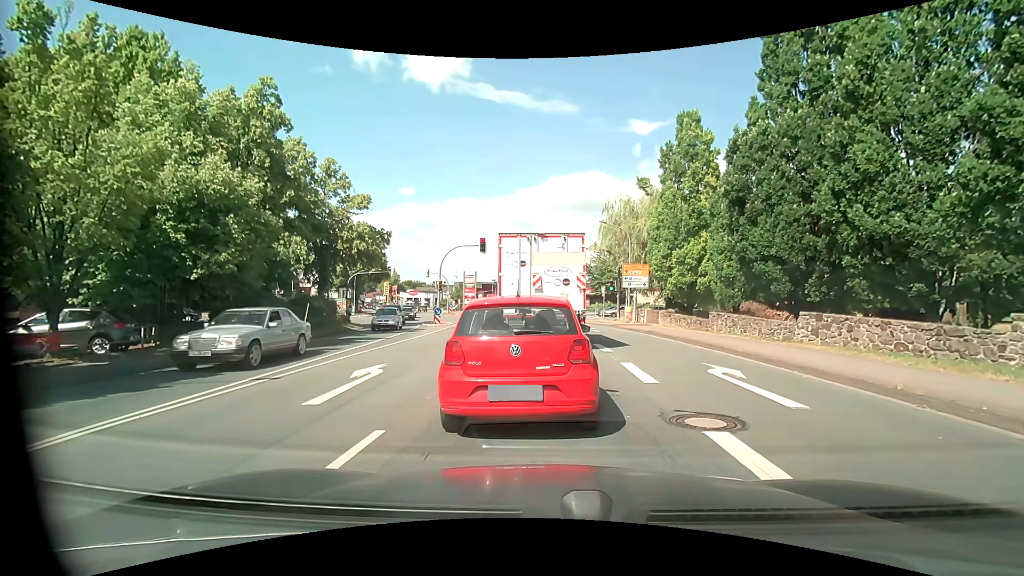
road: primary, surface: asphalt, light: Day
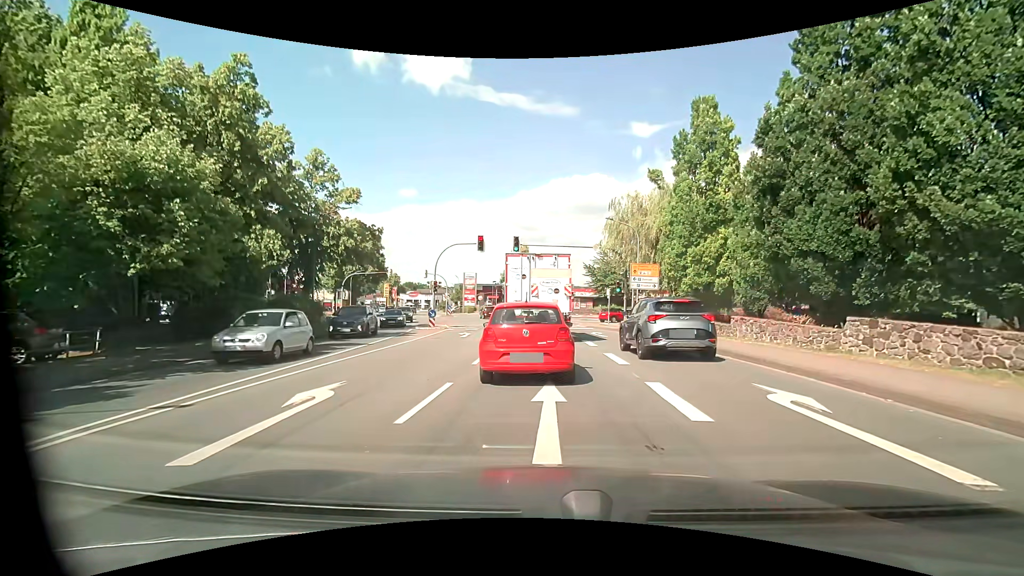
(0.0, +2.8) m; -1°
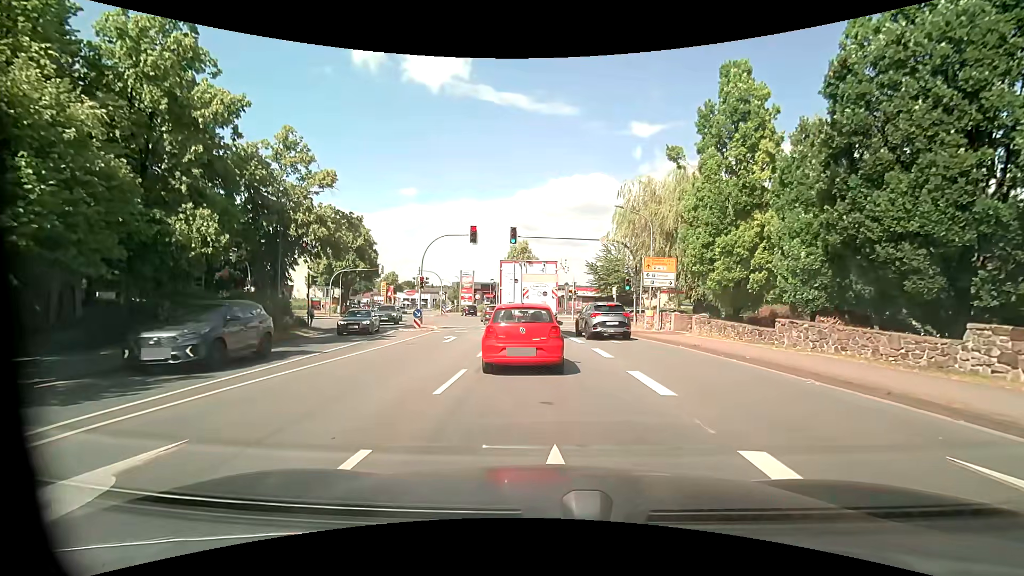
(0.0, +4.4) m; -1°
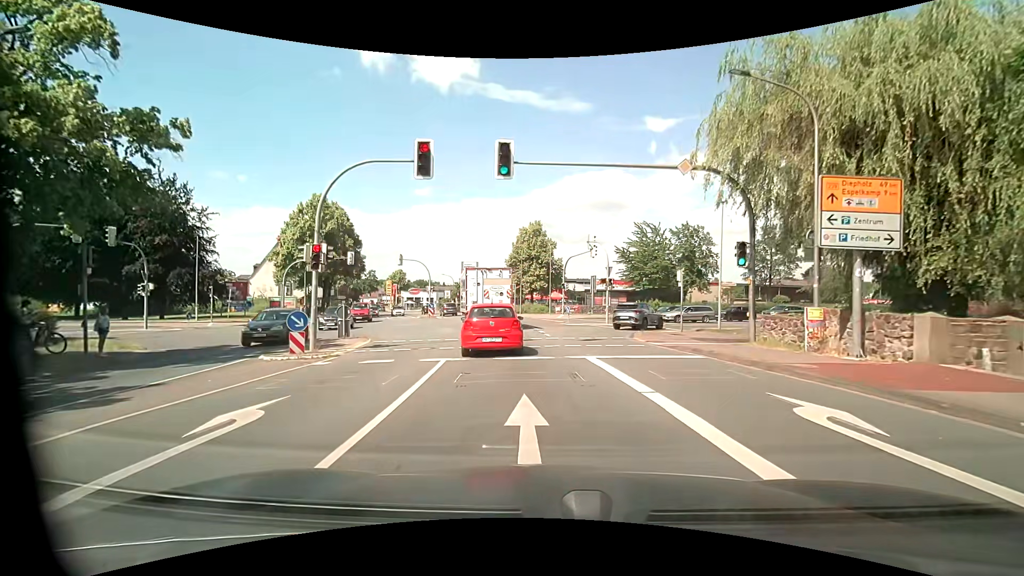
(+0.1, +17.6) m; -1°
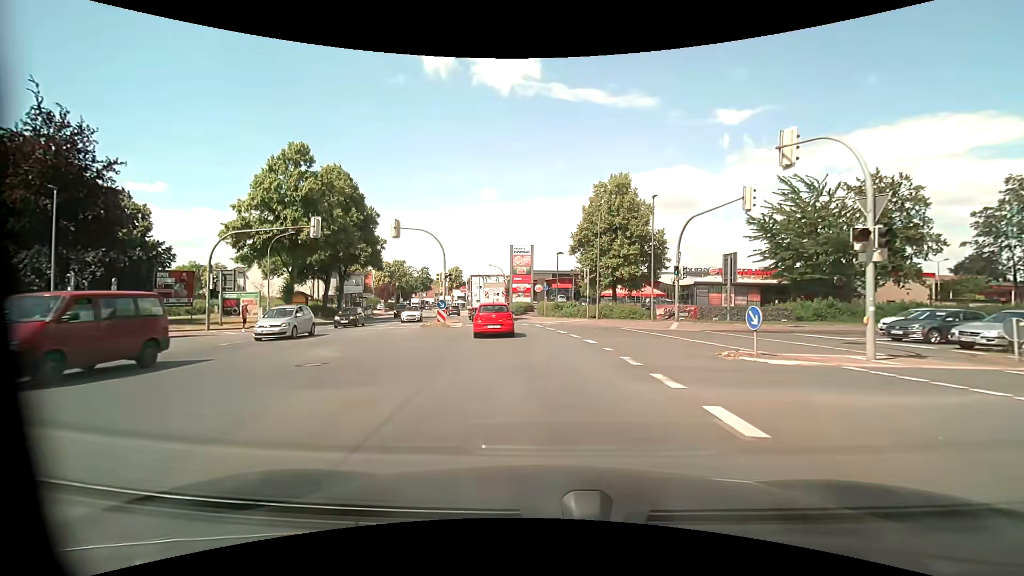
(-1.8, +23.5) m; -8°
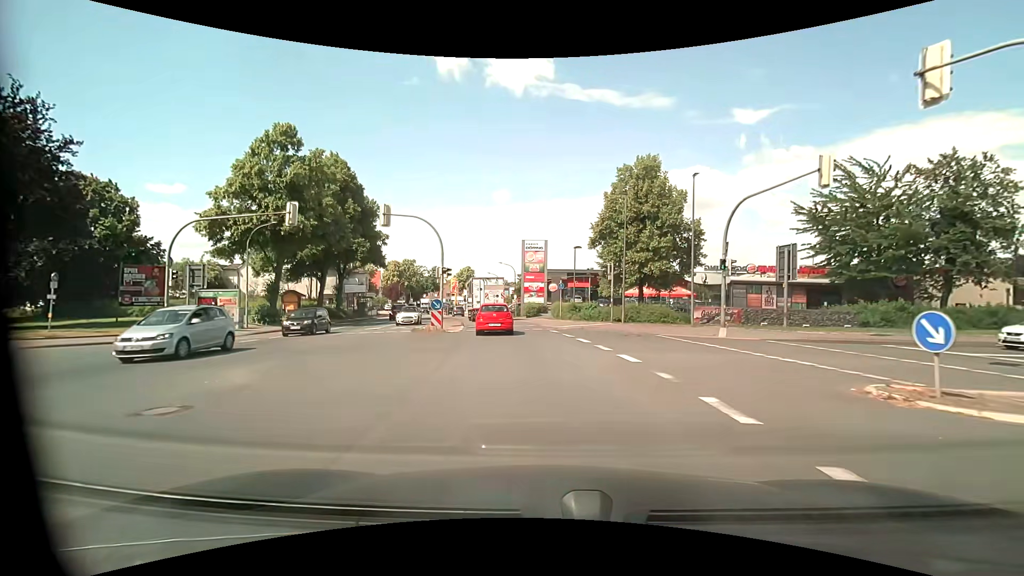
(-0.1, +5.3) m; -2°
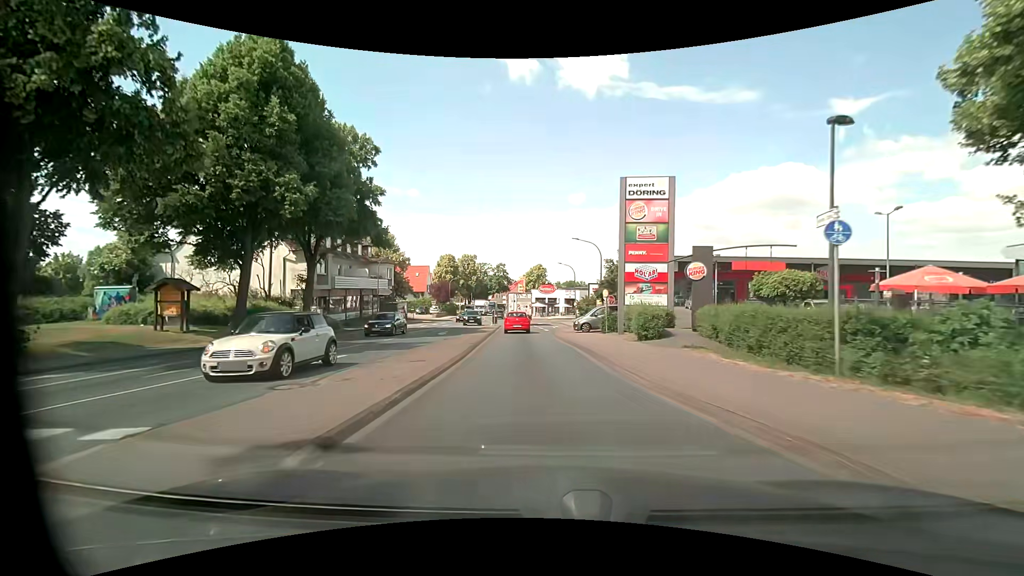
(-2.0, +27.2) m; -8°
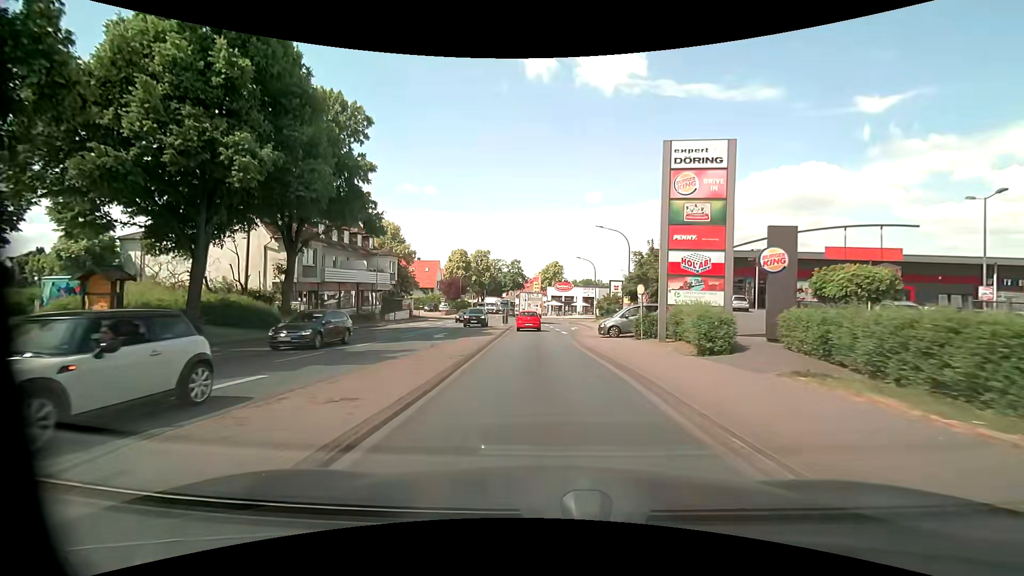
(-0.2, +5.8) m; -3°
(0, +10) (0, +20) (0, +30) (-1, +40) (-1, +50) (-2, +60) (-3, +70) (-4, +80) (-5, +90) (-6, +100) m
